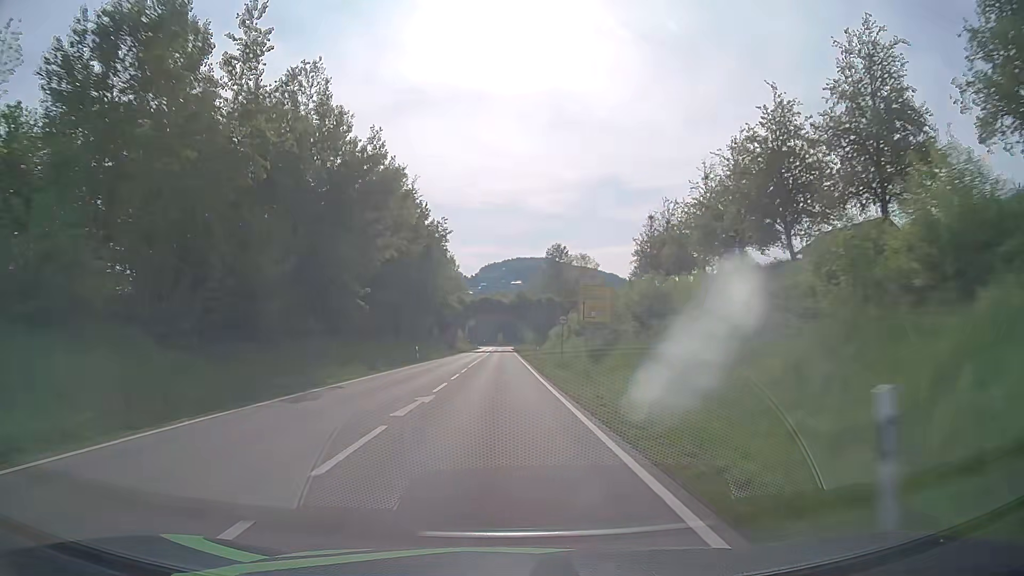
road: secondary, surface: asphalt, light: Day
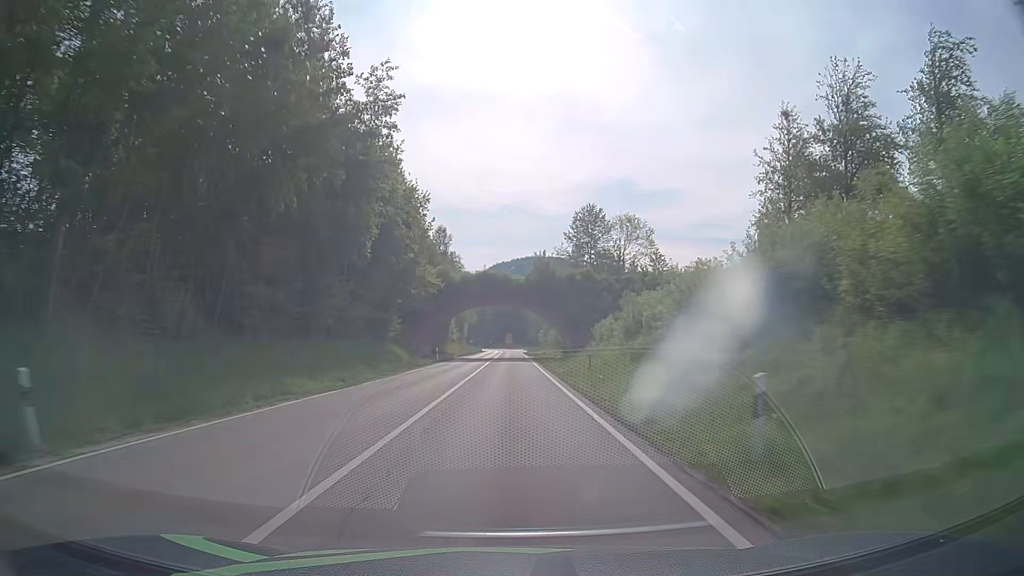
(-0.3, +40.7) m; -1°
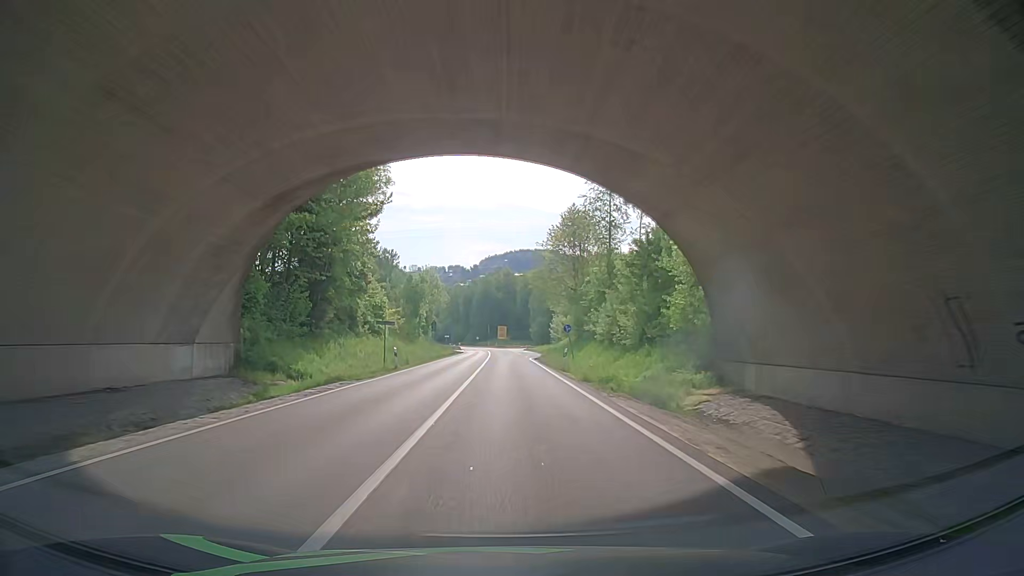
(-0.2, +63.0) m; 0°
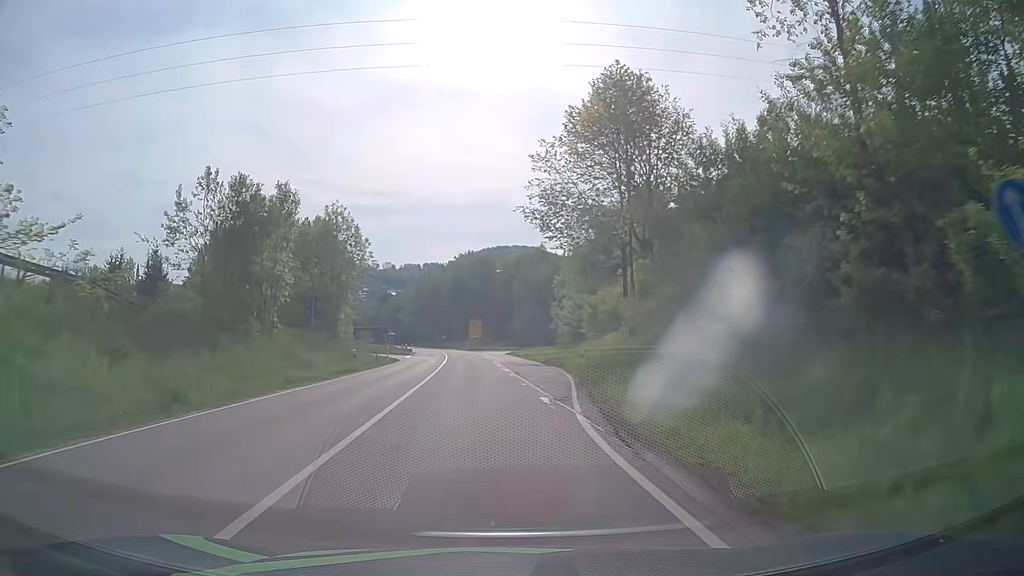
(+0.2, +45.1) m; +2°
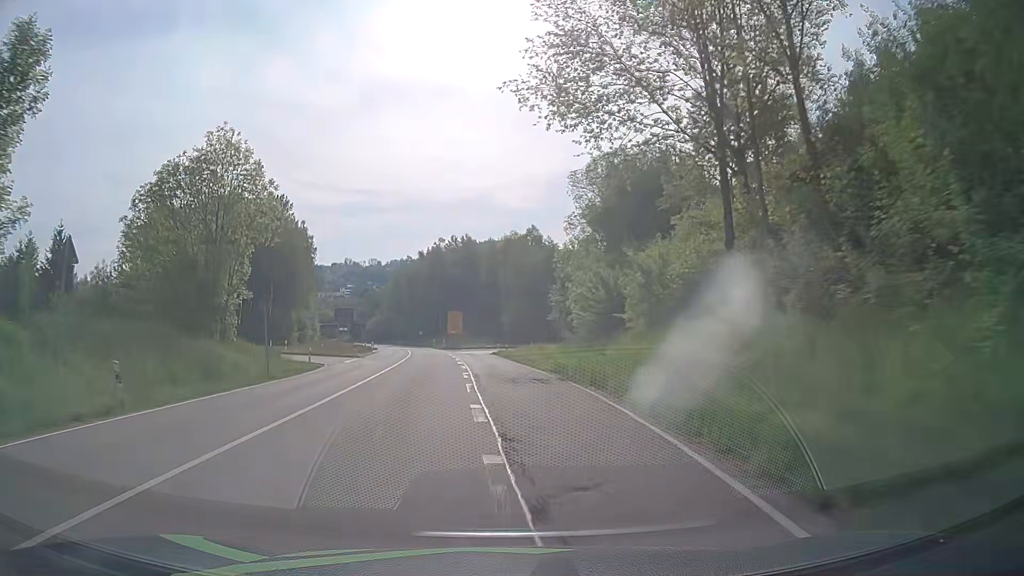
(+0.3, +20.7) m; +1°
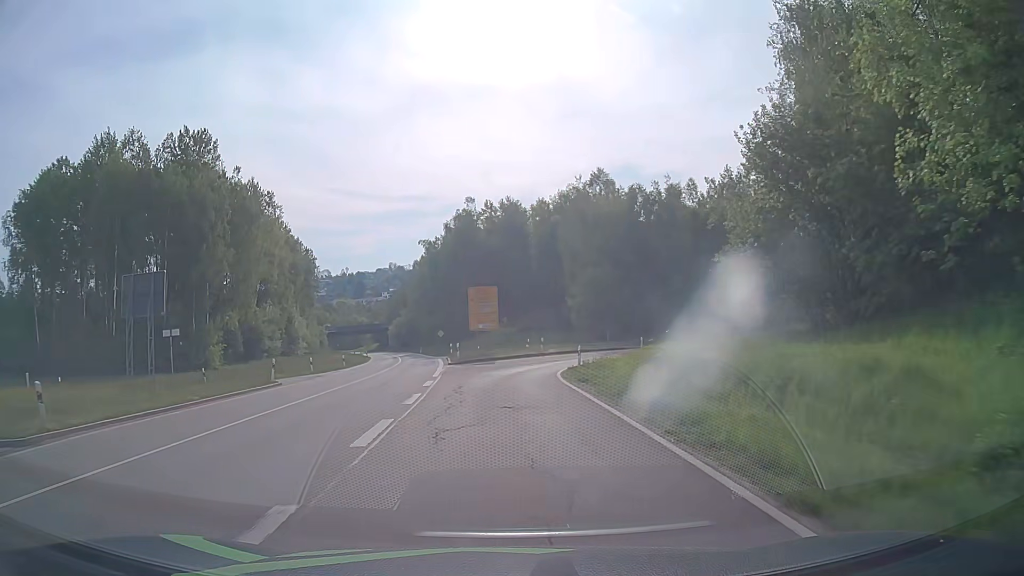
(-1.3, +44.1) m; -5°
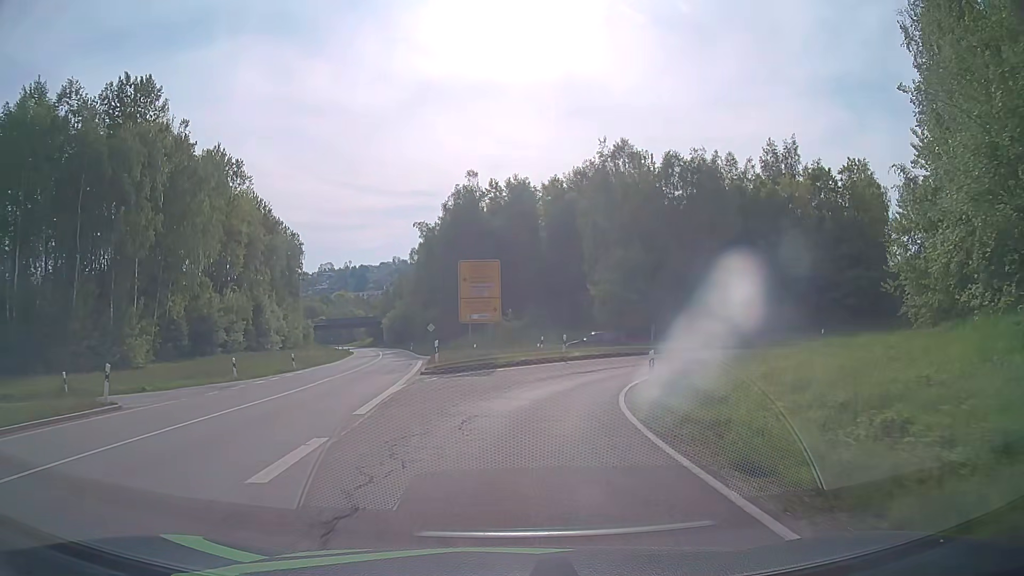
(-0.1, +14.2) m; -1°
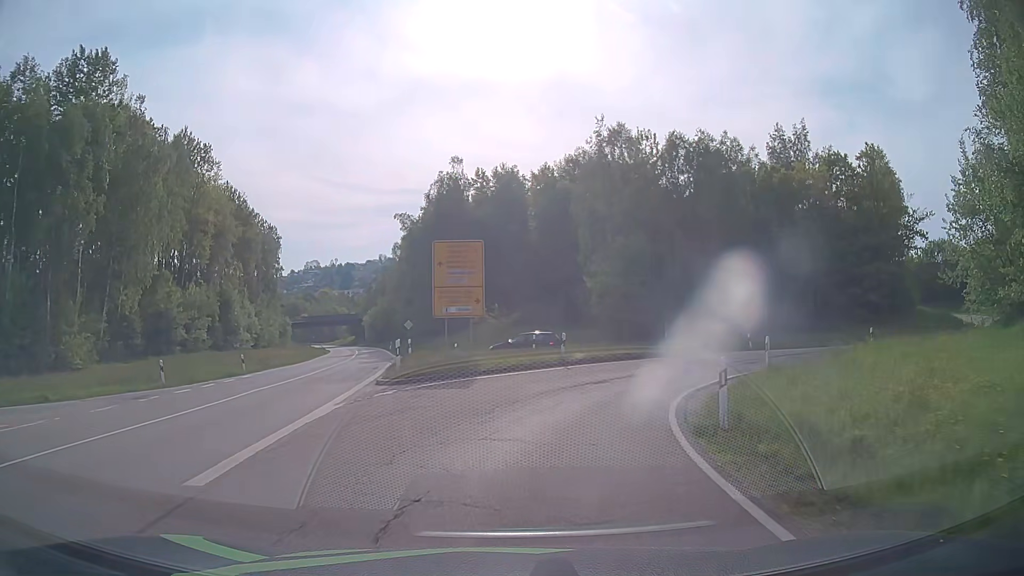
(+0.1, +6.2) m; +2°
